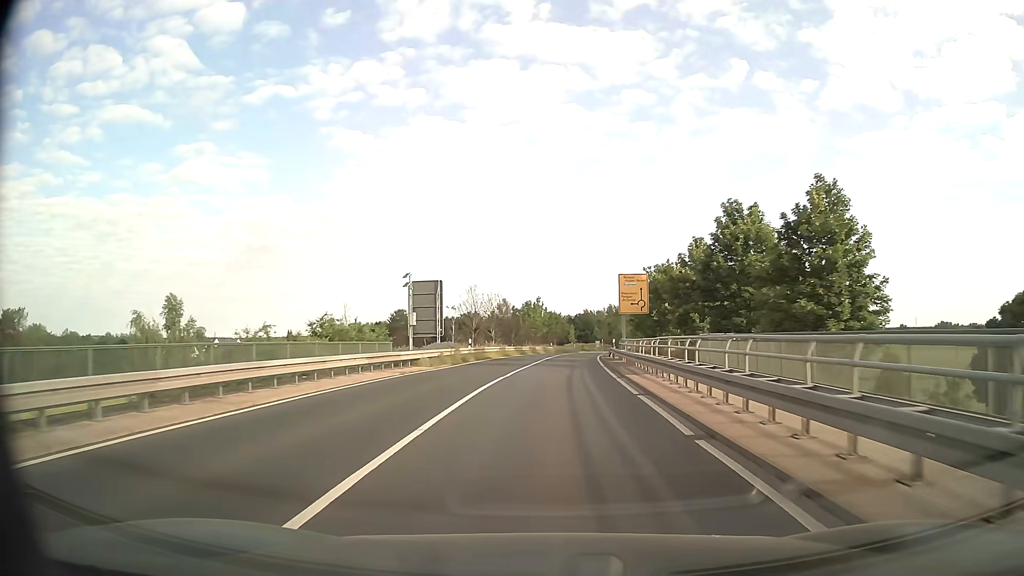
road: secondary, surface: asphalt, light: Day
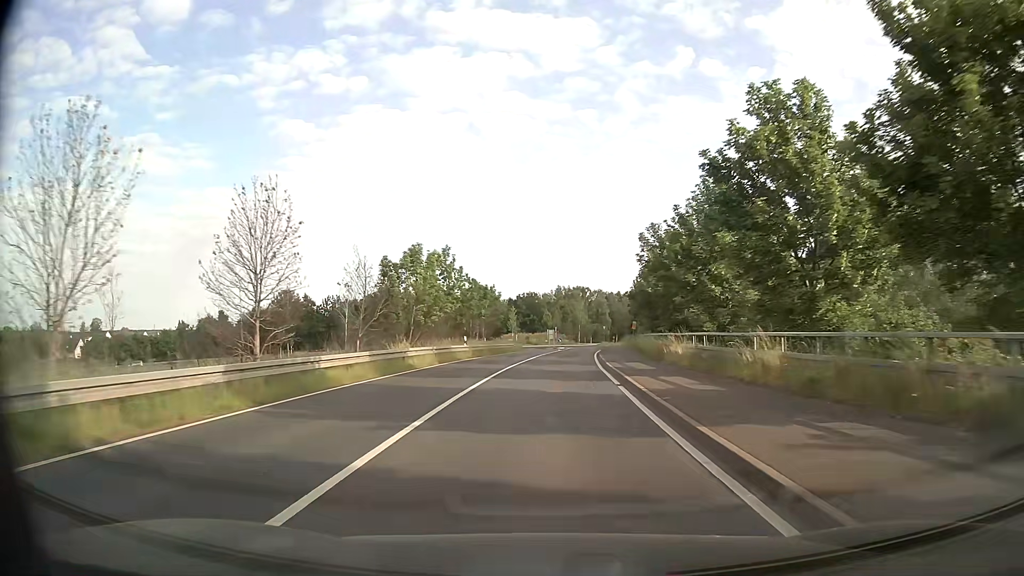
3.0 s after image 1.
(+2.0, +48.6) m; +5°
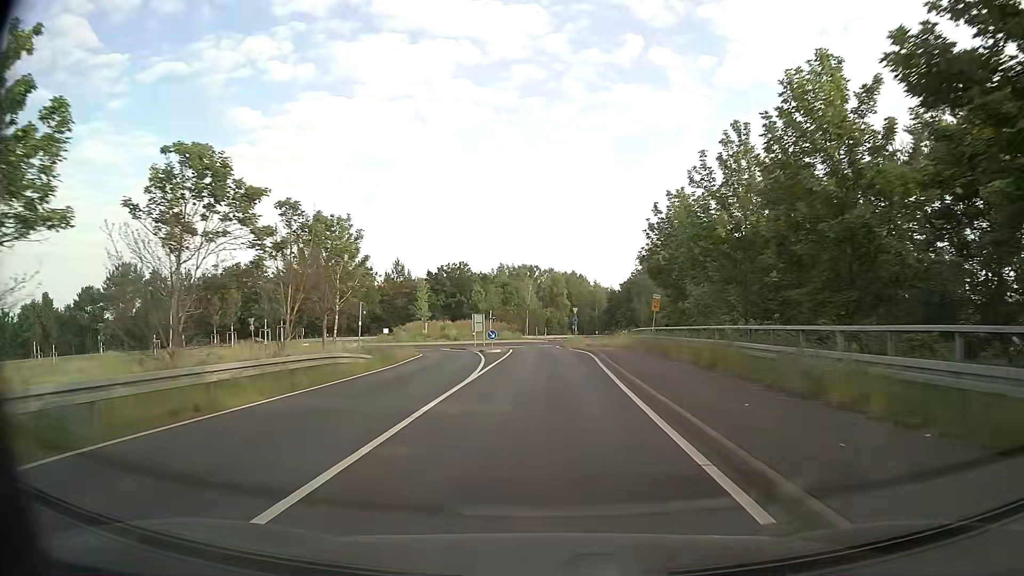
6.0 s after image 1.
(+1.5, +43.9) m; +5°
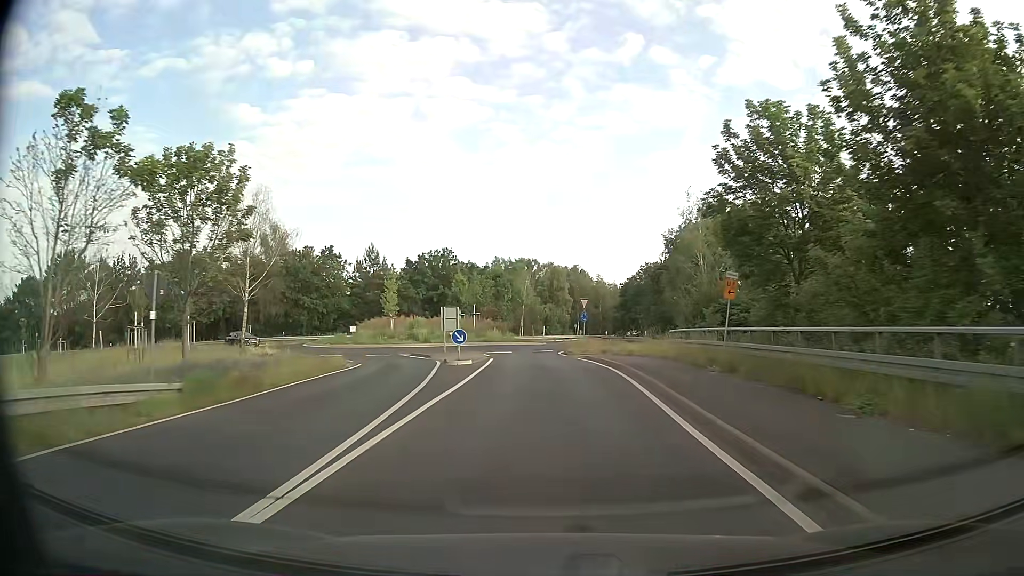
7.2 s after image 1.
(0.0, +14.8) m; 0°
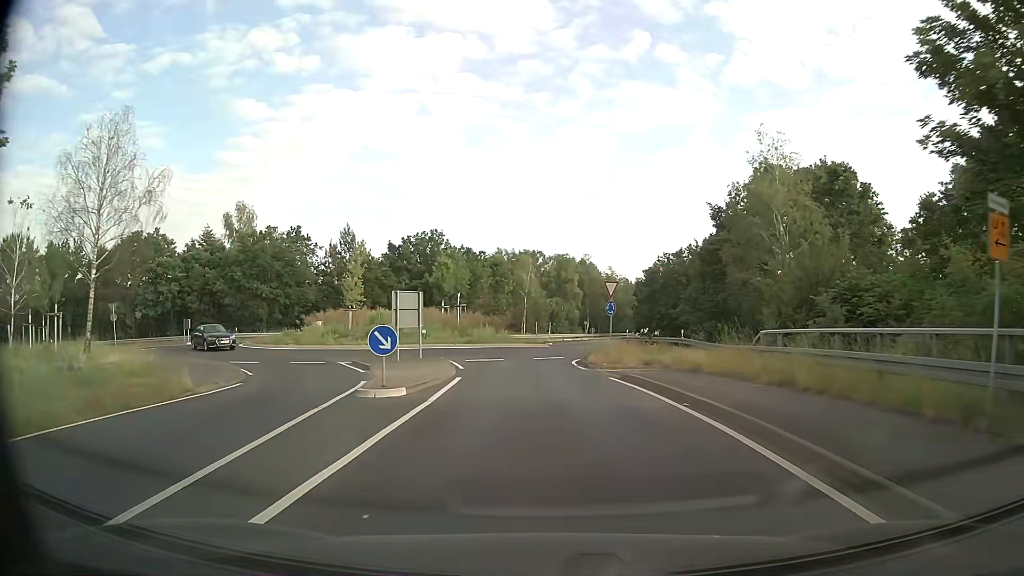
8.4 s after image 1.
(0.0, +13.1) m; -1°
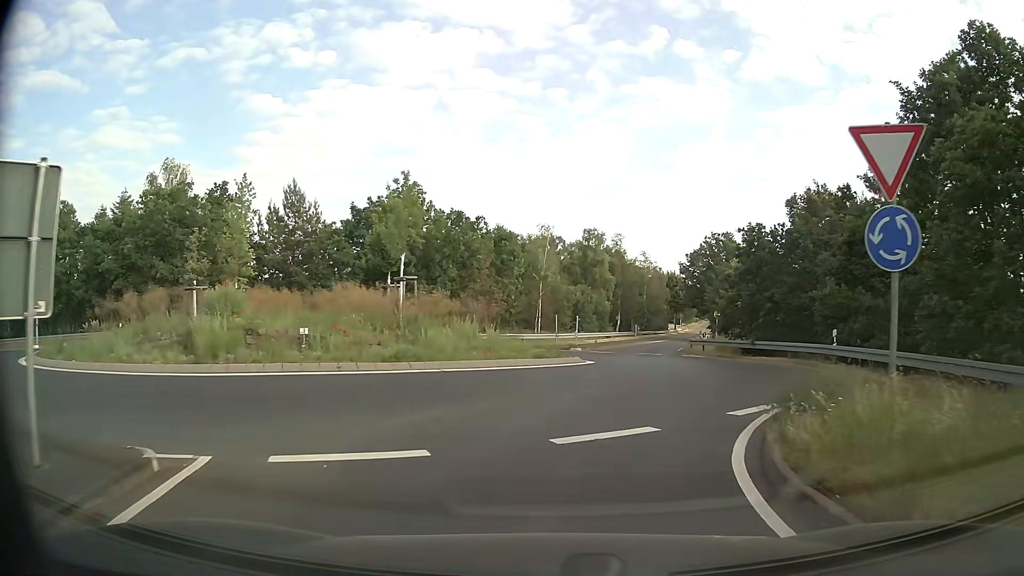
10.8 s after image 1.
(-0.2, +20.9) m; -2°
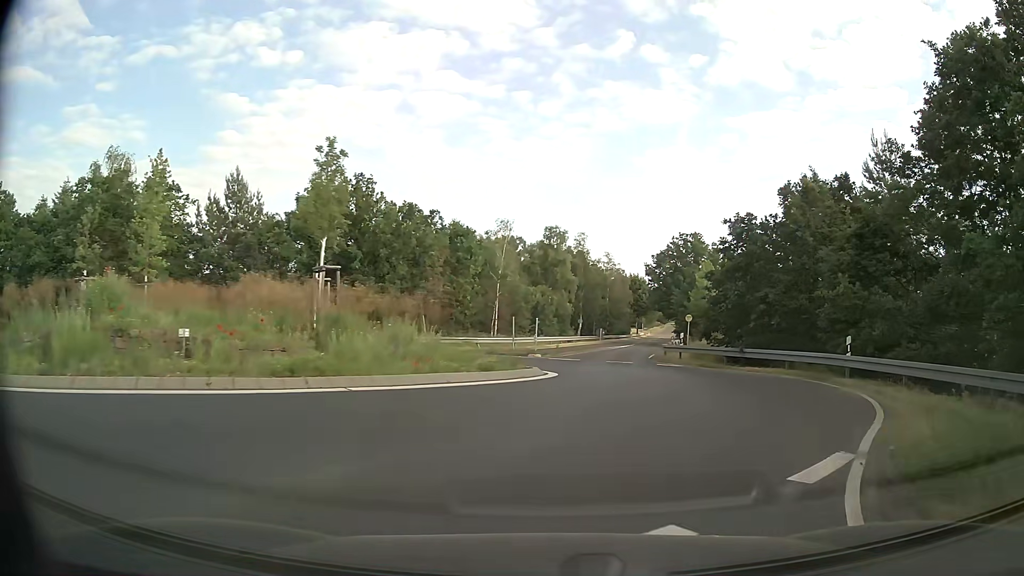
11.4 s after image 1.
(+0.1, +4.1) m; +4°
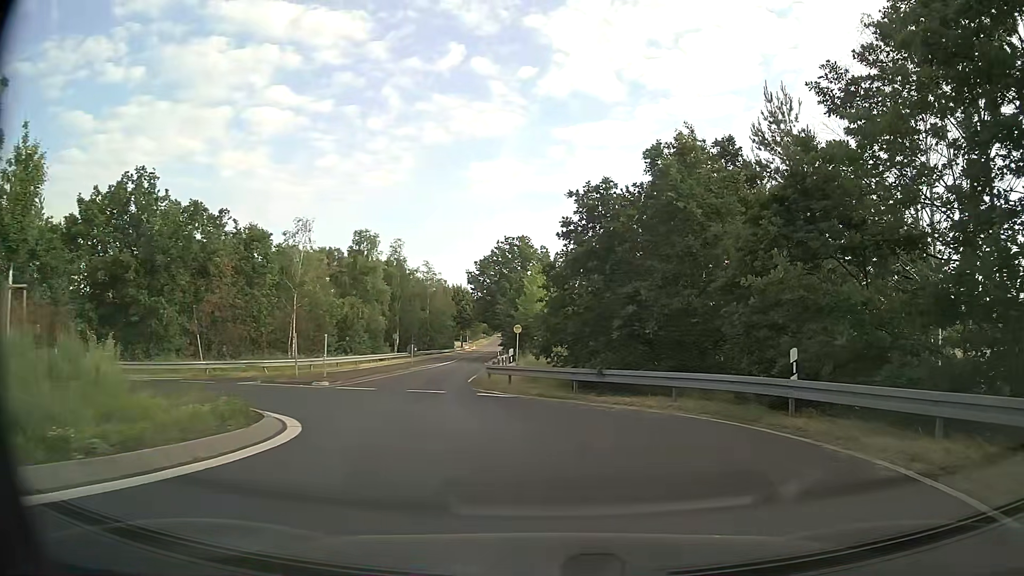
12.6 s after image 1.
(+1.0, +7.8) m; +15°
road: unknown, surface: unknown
(-1, +10) (-6, +18) (-16, +21) (-25, +18) (-34, +12) (-43, +9) (-52, +5) (-61, 0) (-69, -6) (-76, -13) m
